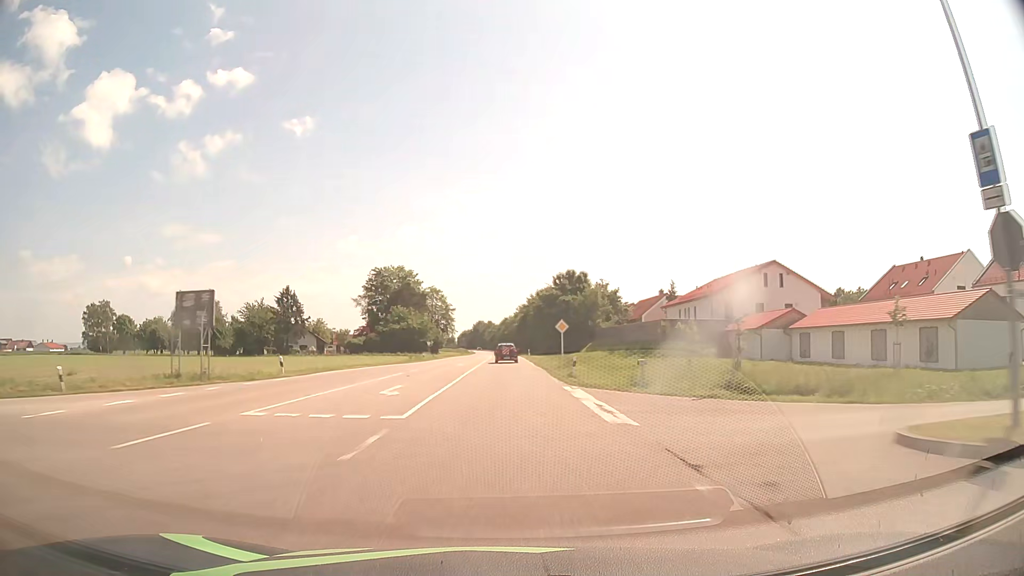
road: secondary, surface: asphalt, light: Day
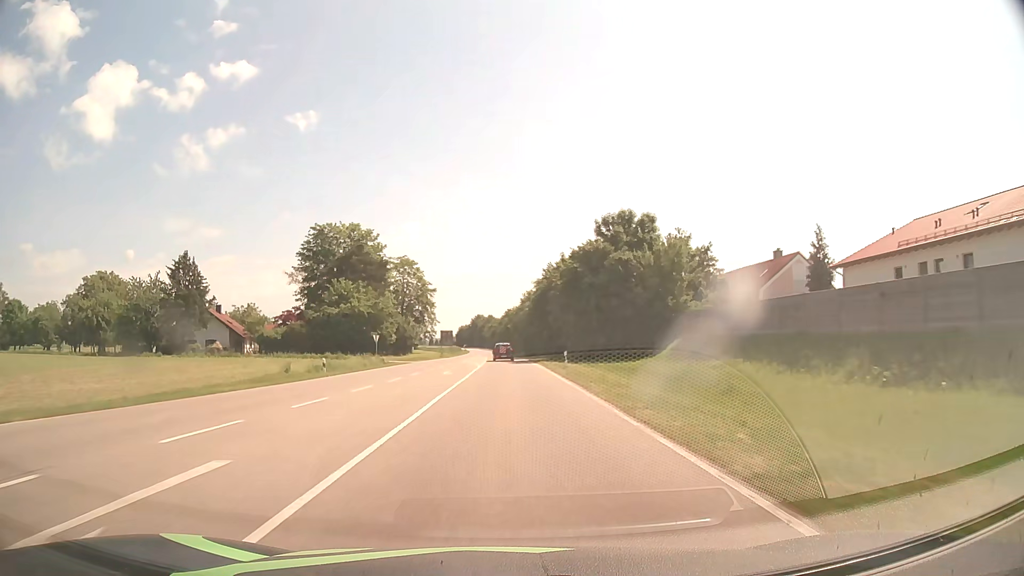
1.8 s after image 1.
(-0.3, +45.7) m; 0°
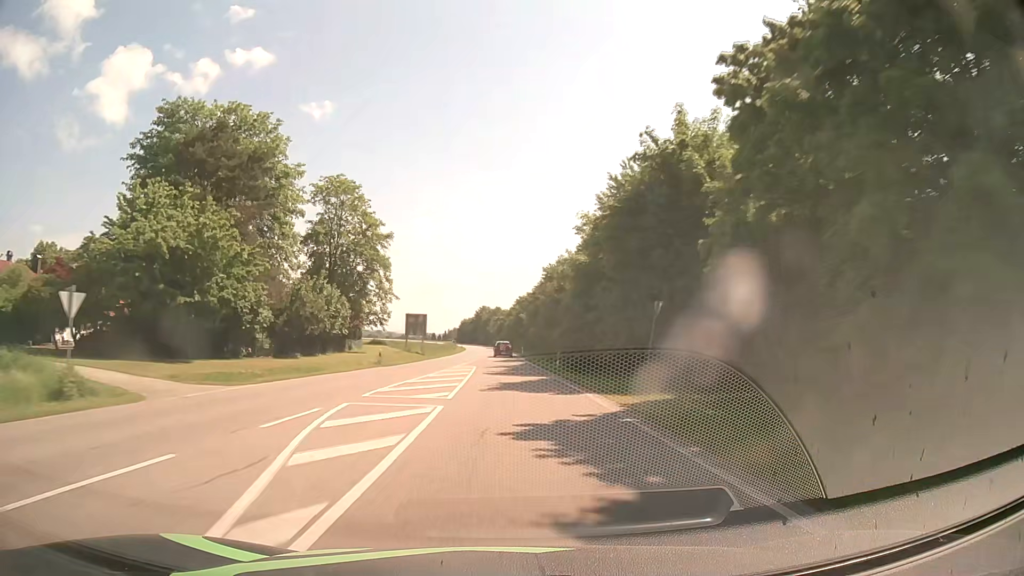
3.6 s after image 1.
(-0.4, +46.4) m; -1°
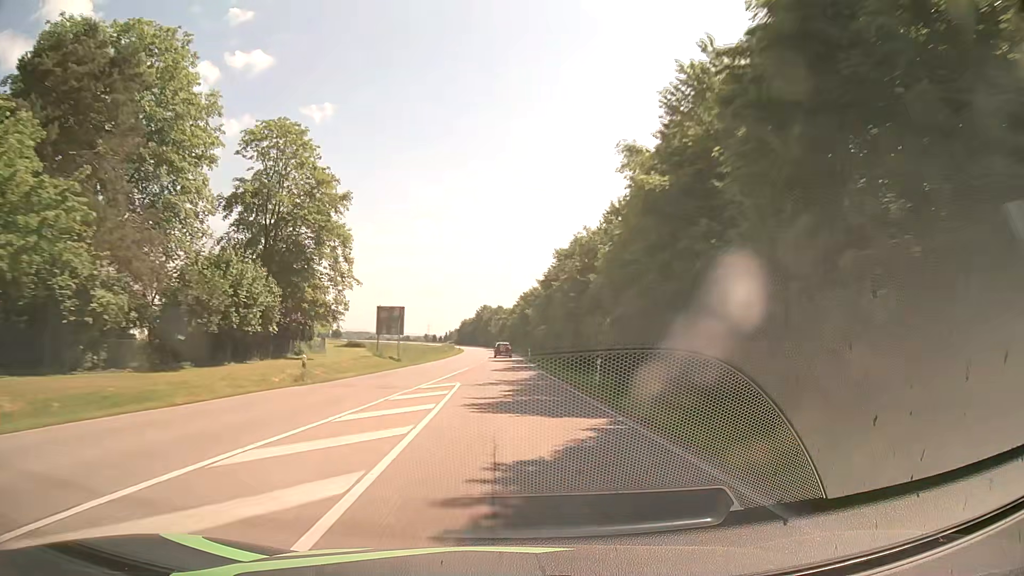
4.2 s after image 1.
(0.0, +15.6) m; 0°
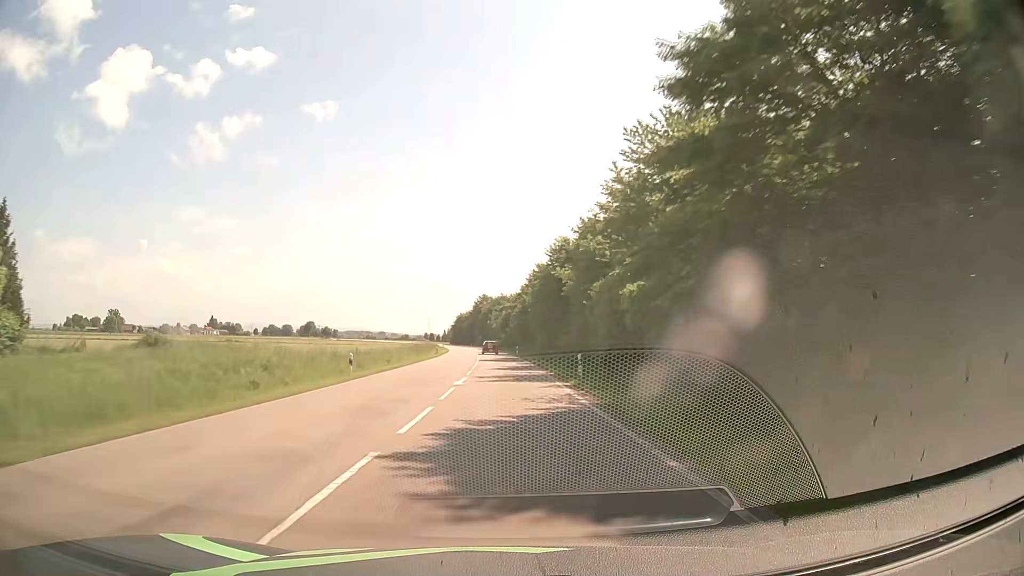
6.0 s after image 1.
(-0.1, +47.0) m; 0°
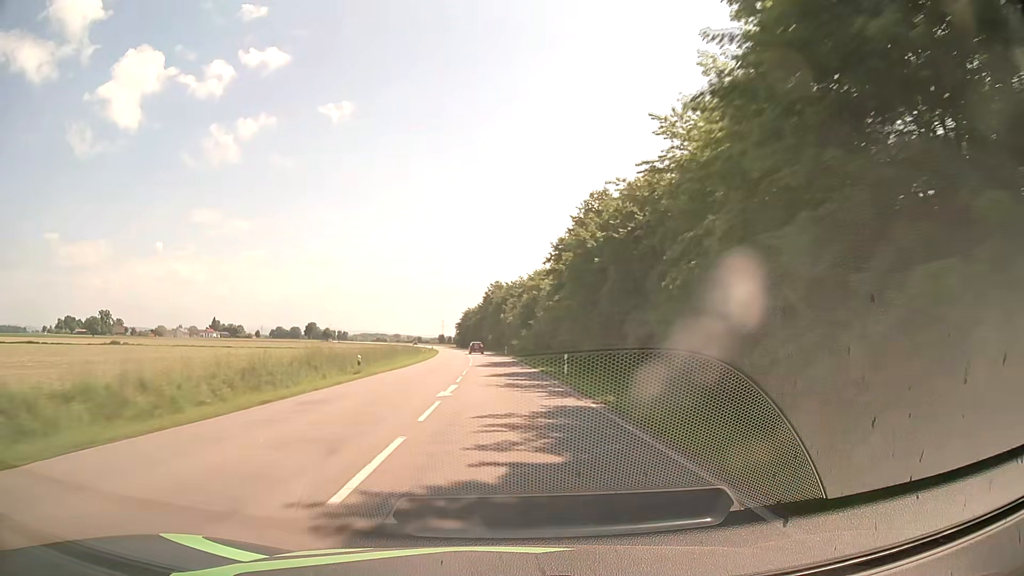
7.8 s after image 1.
(-0.6, +47.2) m; -2°
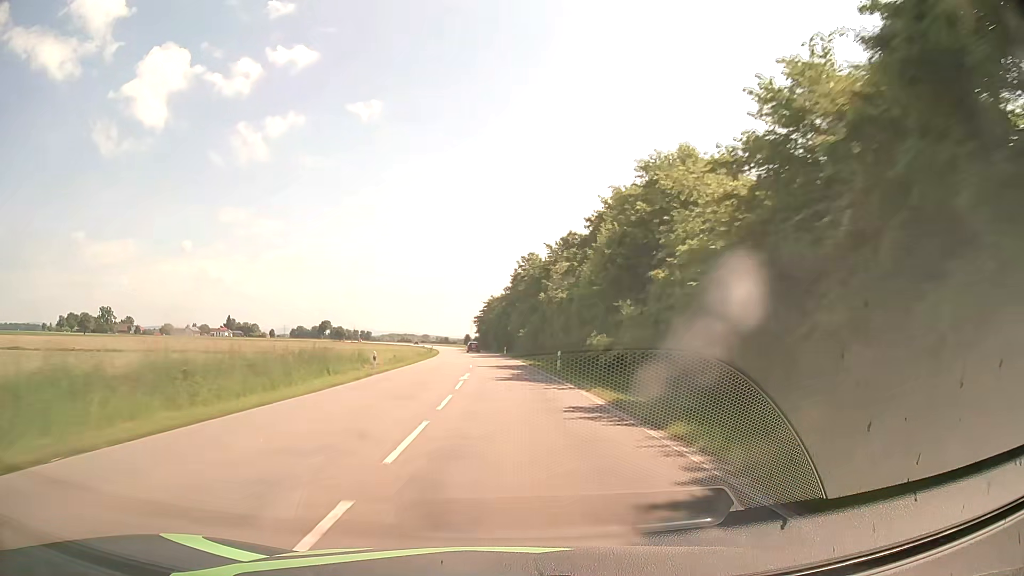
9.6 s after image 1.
(-0.9, +47.3) m; -2°
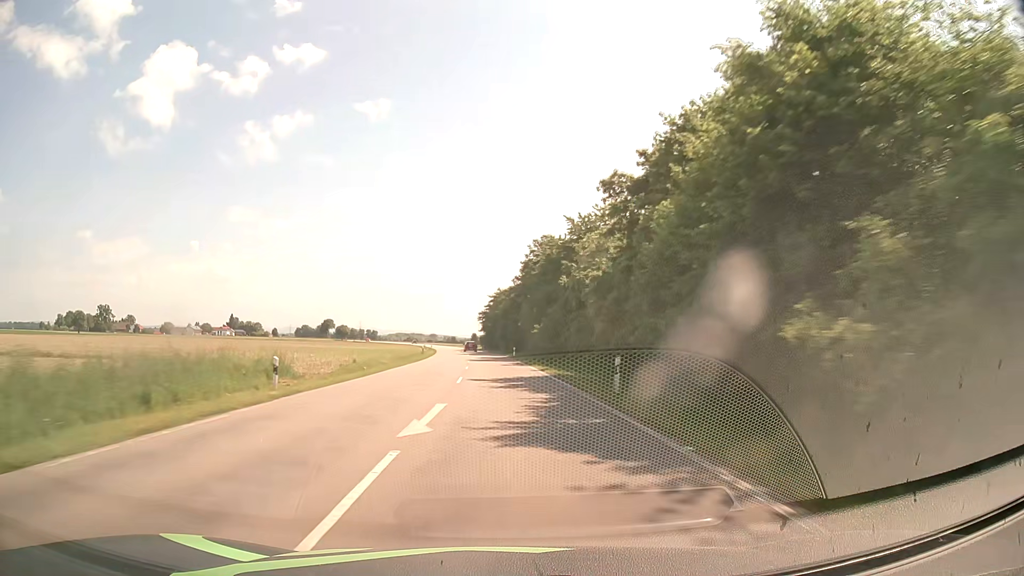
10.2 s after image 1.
(-0.2, +15.8) m; -1°
(0, +10) (0, +20) (0, +30) (-1, +40) (-1, +50) (-1, +60) (-2, +70) (-3, +80) (-4, +90) (-4, +100) m
